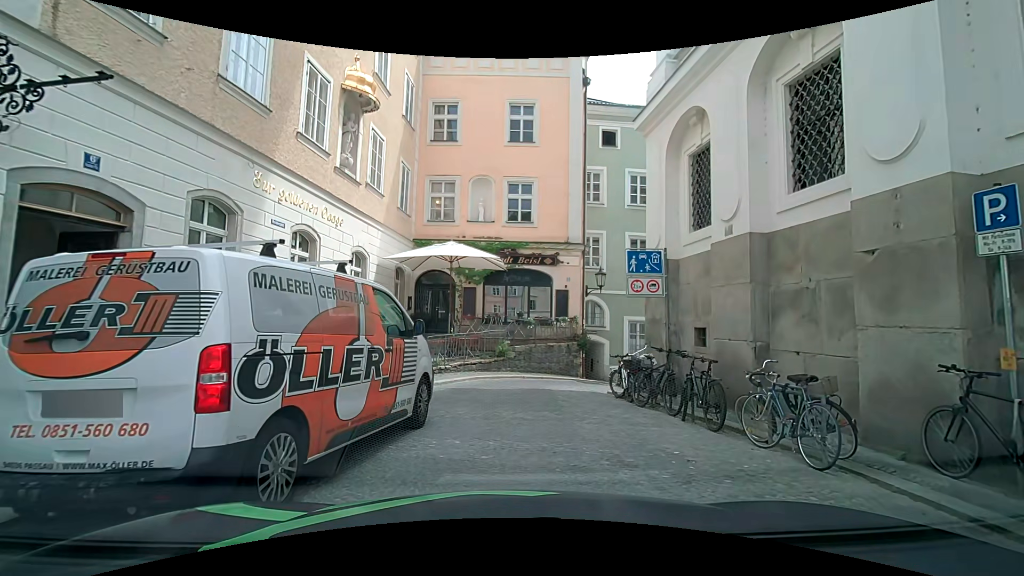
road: residential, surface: sett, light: Day
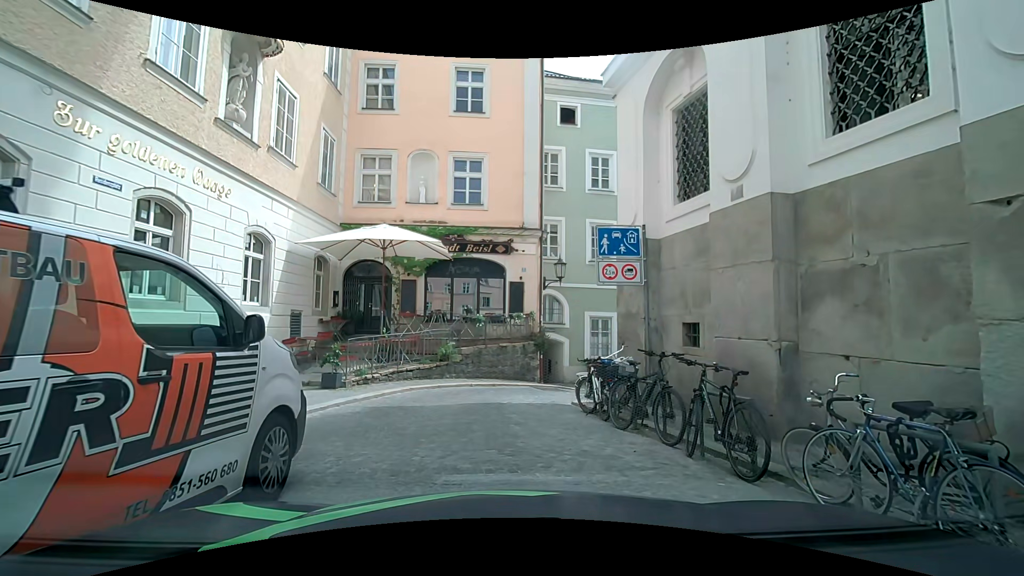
(+0.2, +2.7) m; +4°
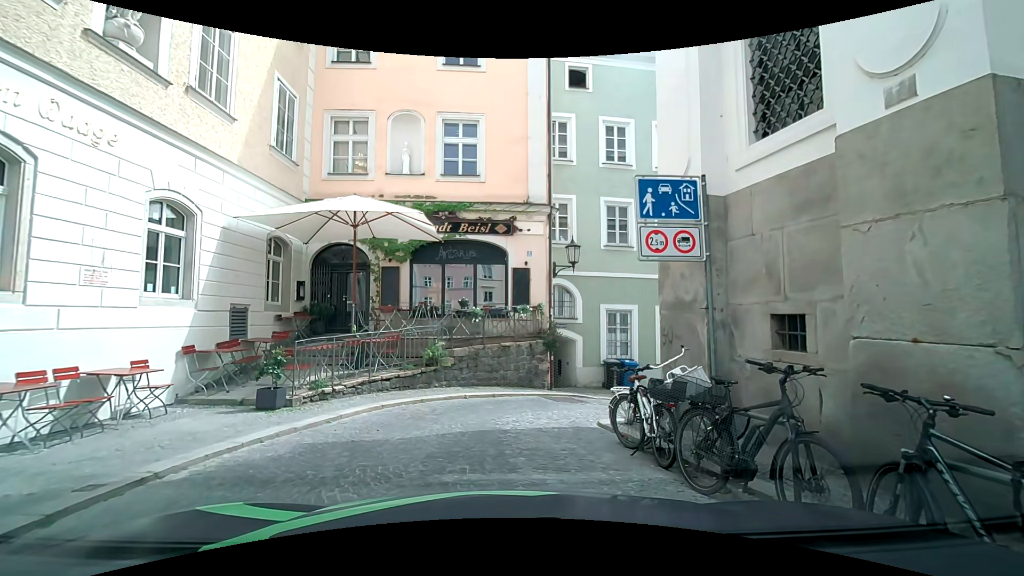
(0.0, +3.1) m; 0°
